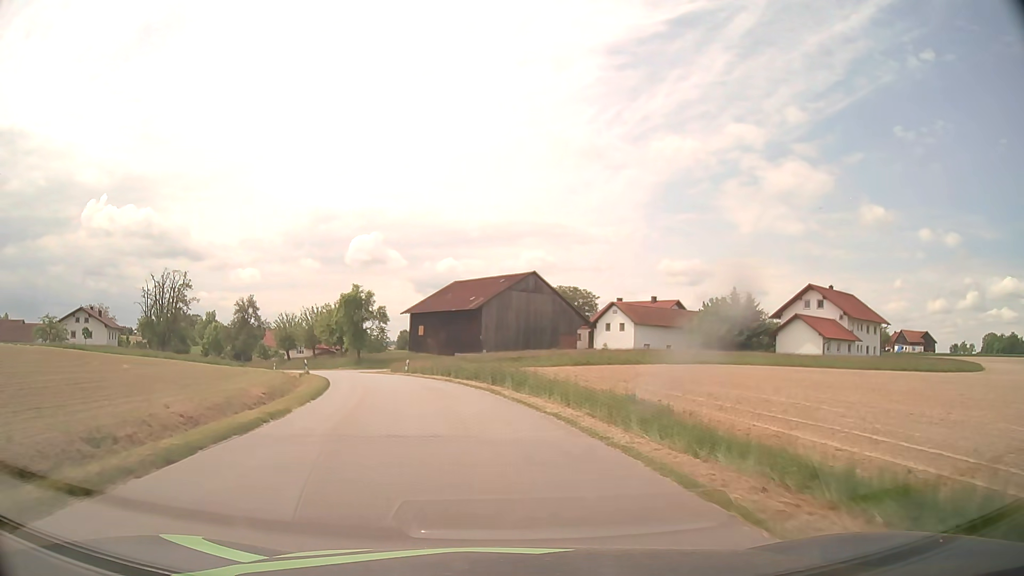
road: tertiary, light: Day
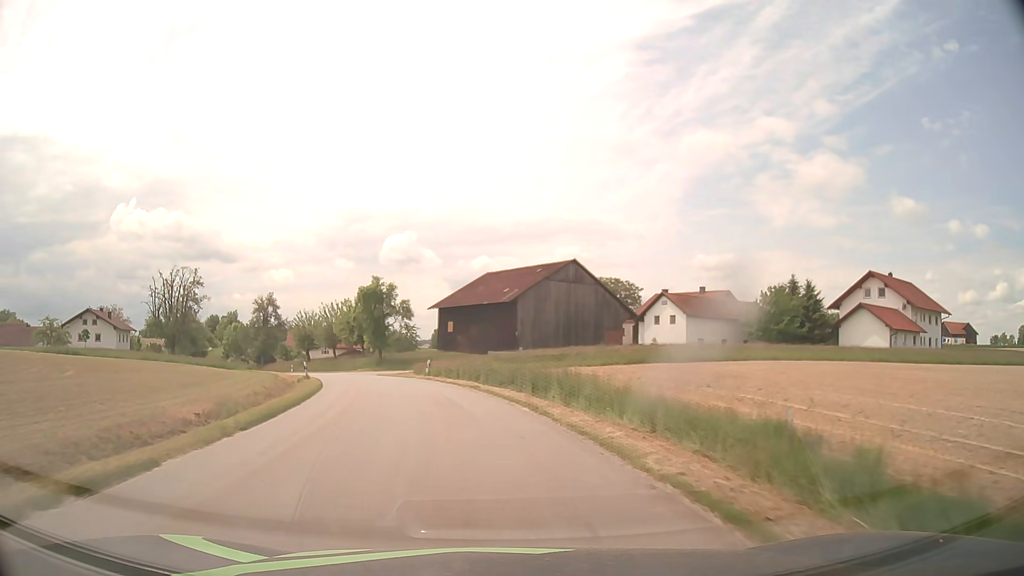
(-0.2, +8.1) m; -3°
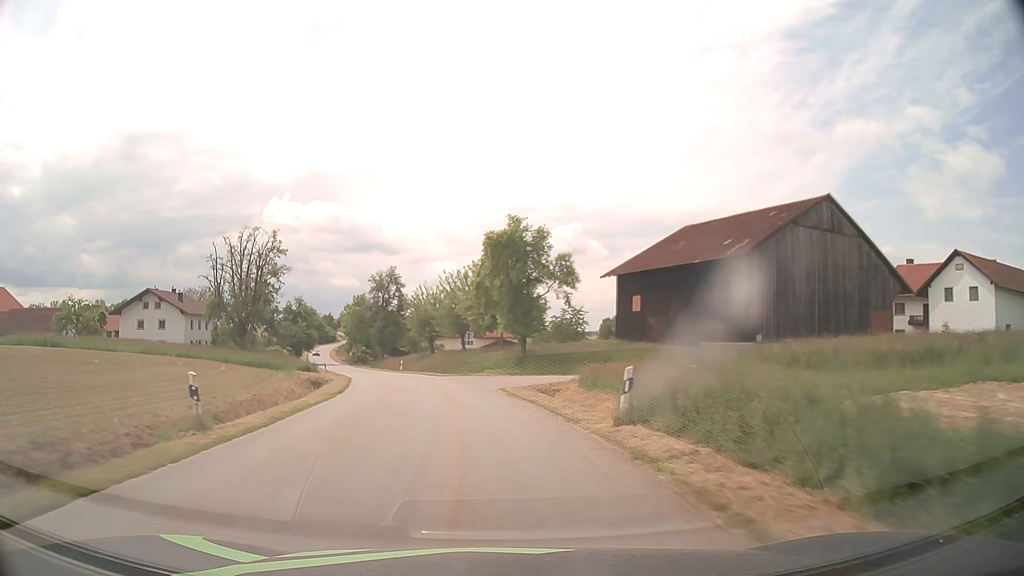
(-3.4, +28.1) m; -14°
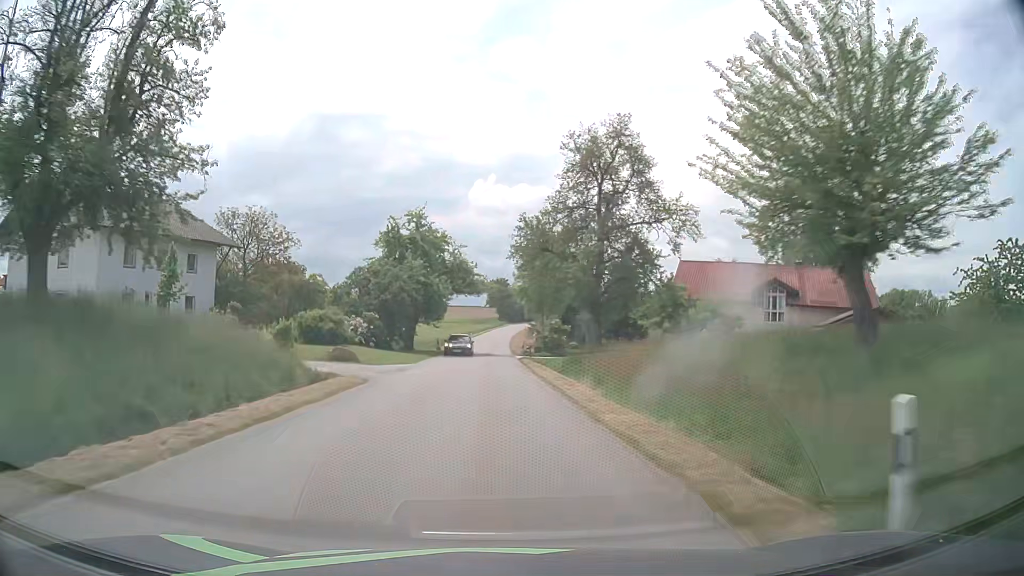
(-10.6, +57.3) m; -18°
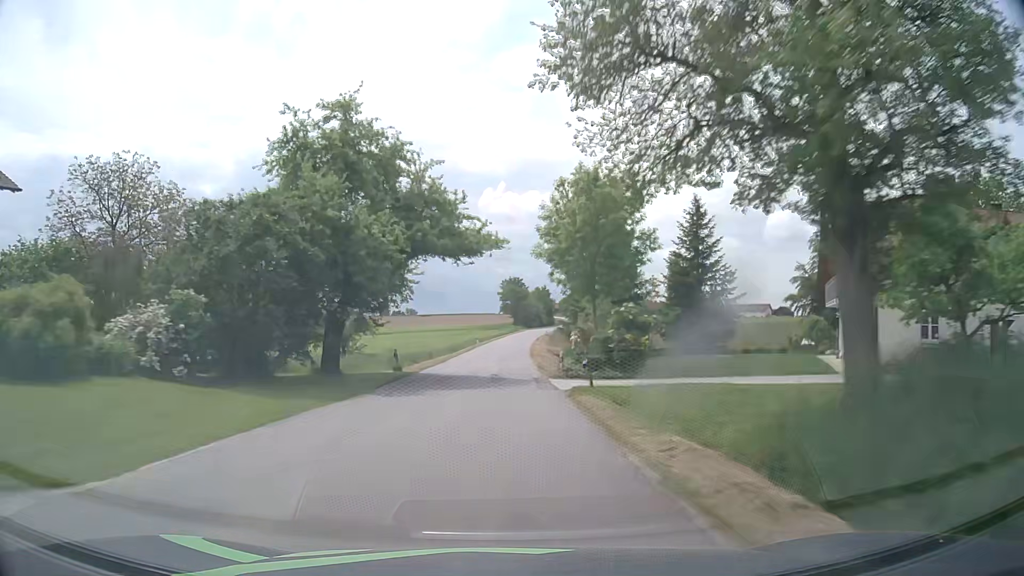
(-0.1, +26.4) m; -1°
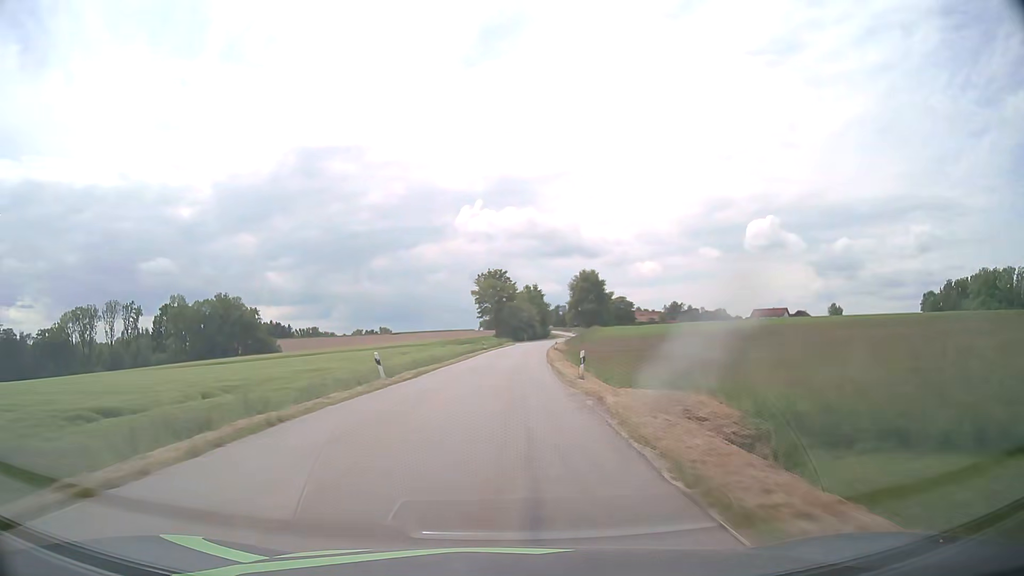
(+0.2, +54.2) m; 0°
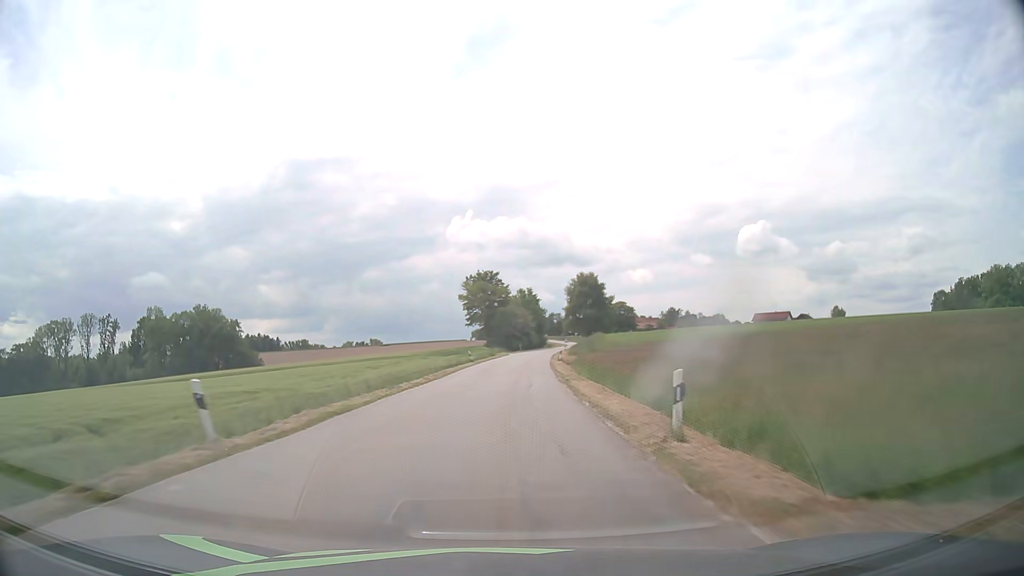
(+0.3, +13.6) m; +1°
(0, +10) (0, +20) (+1, +30) (+1, +40) (+2, +50) (+2, +60) (+3, +70) (+4, +80) (+5, +90) (+7, +100) m
